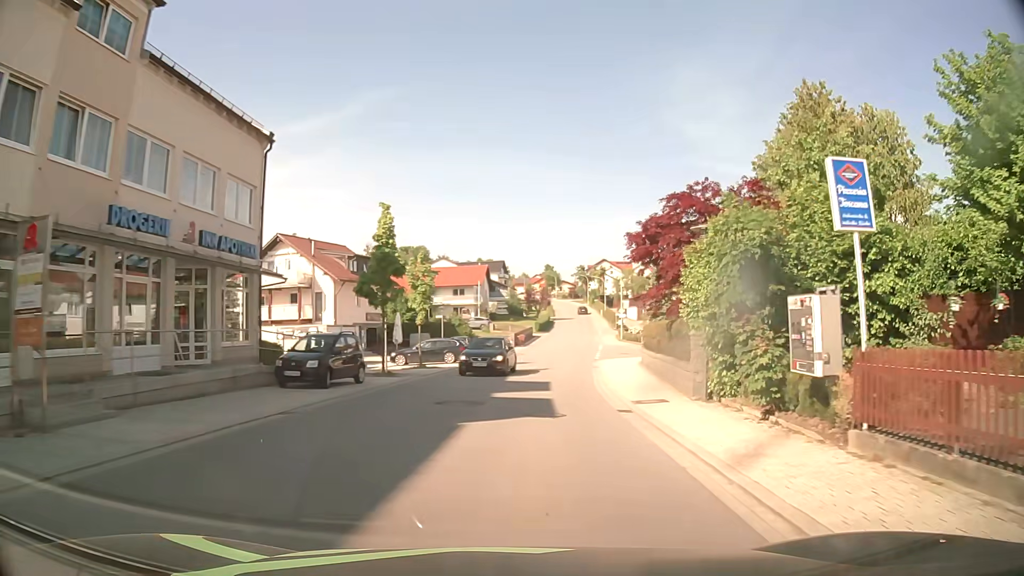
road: tertiary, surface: asphalt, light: Day
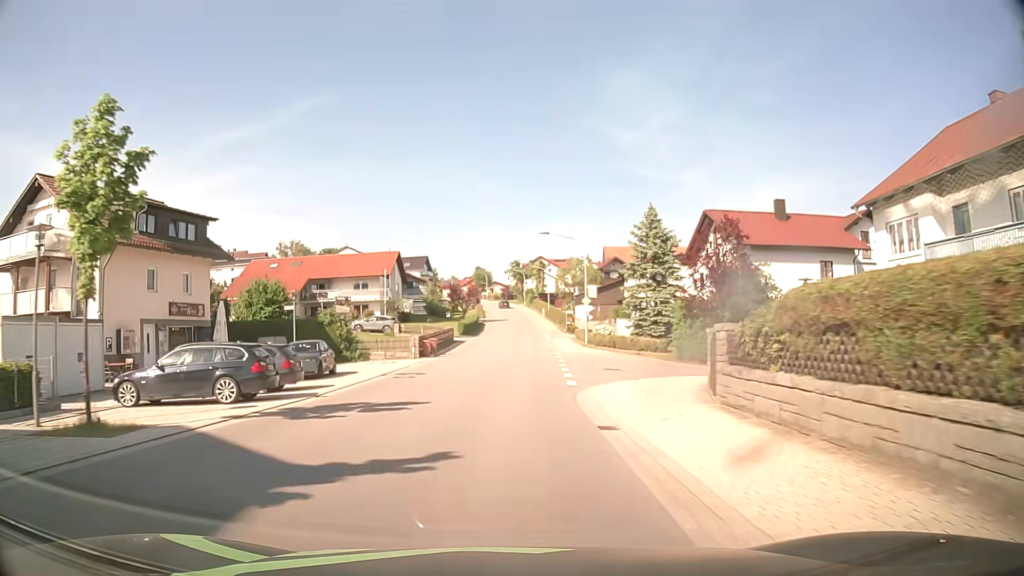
(+1.7, +22.6) m; +6°
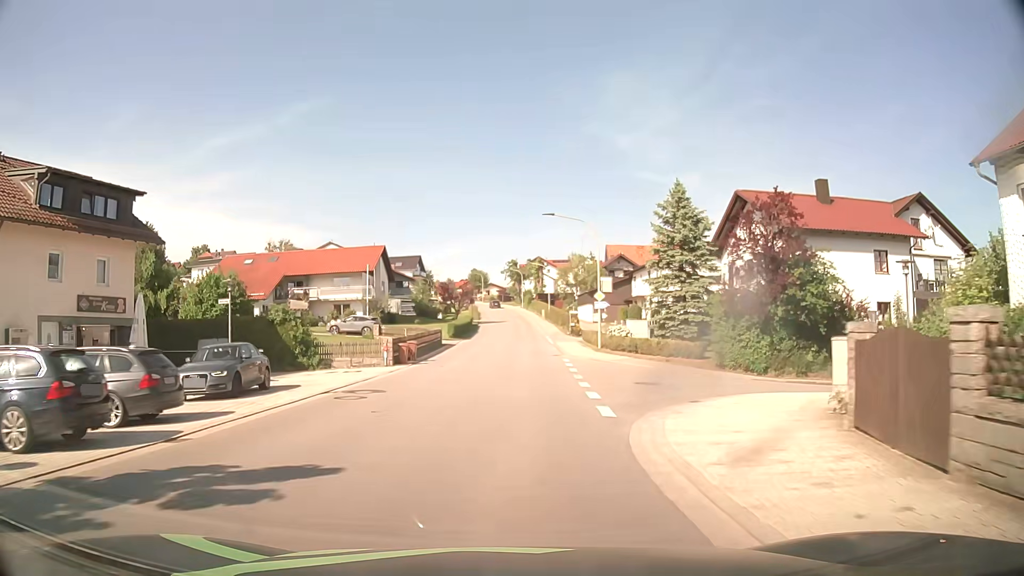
(+0.1, +7.6) m; +1°
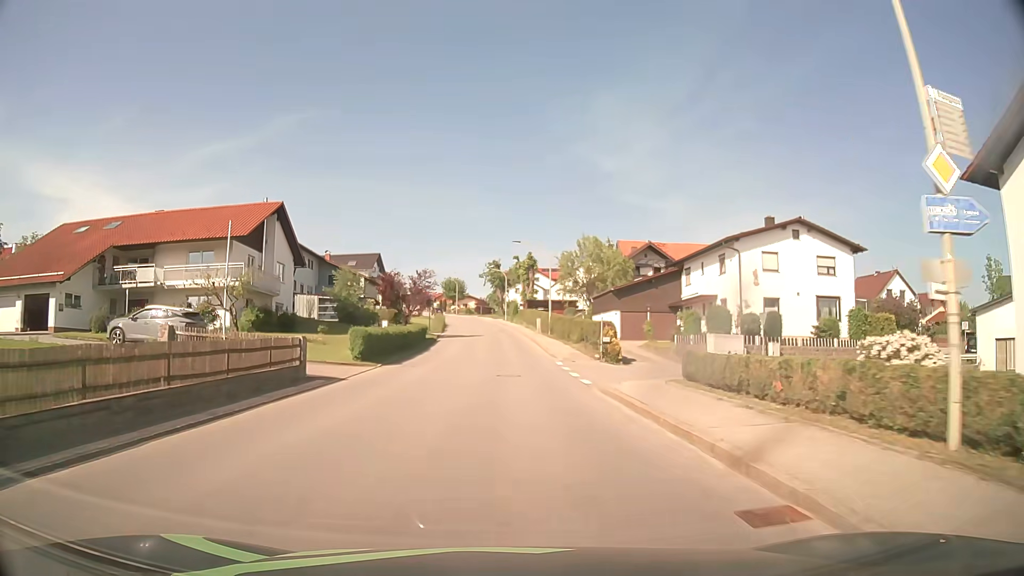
(+0.5, +30.1) m; +2°
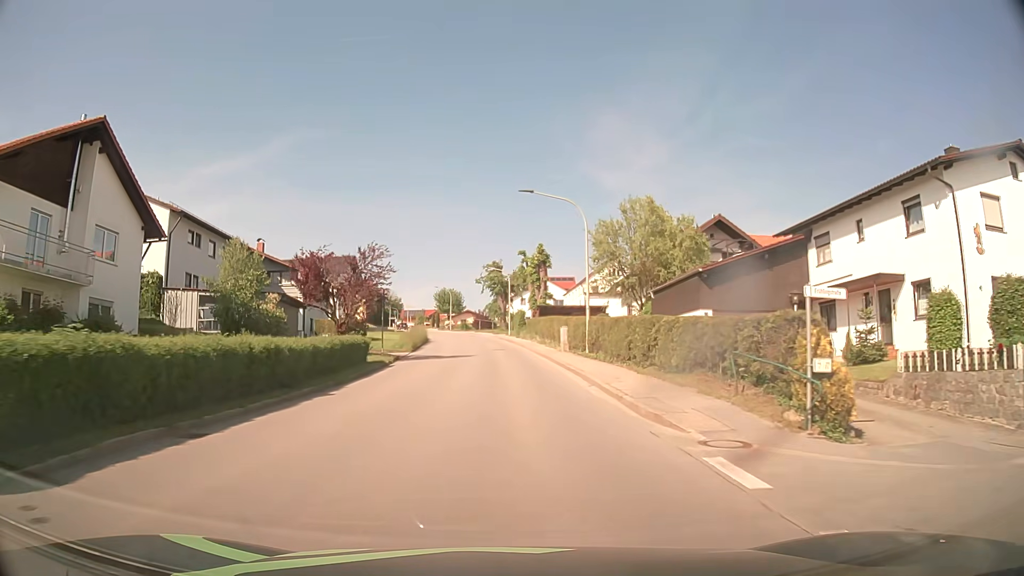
(+0.1, +22.2) m; 0°
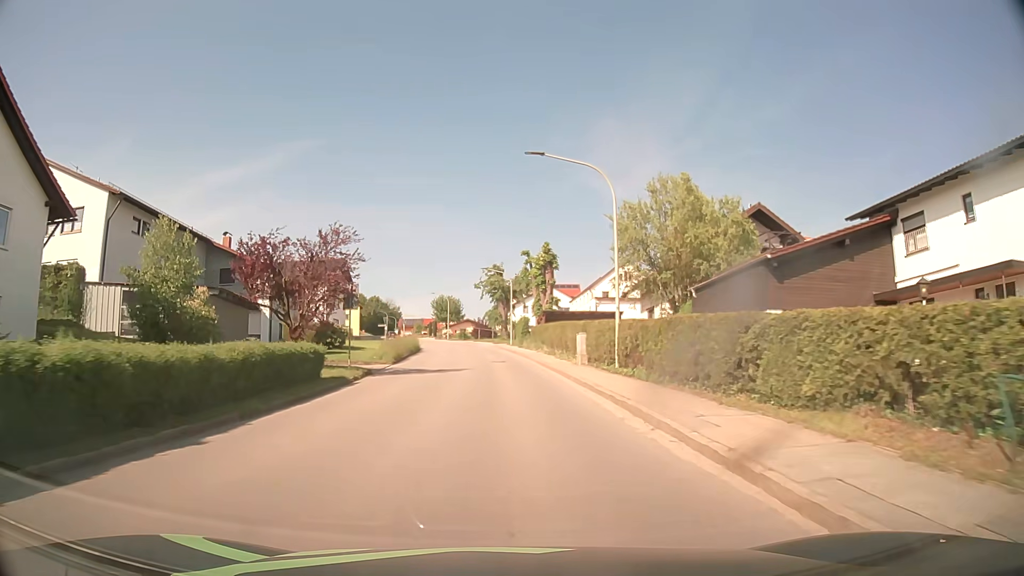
(0.0, +7.3) m; 0°
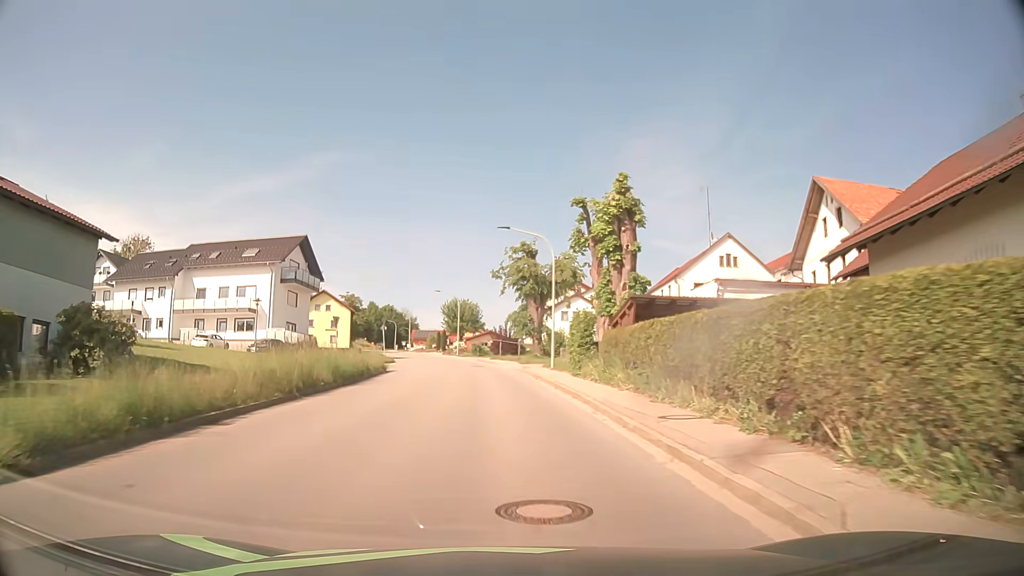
(-0.4, +29.1) m; -2°
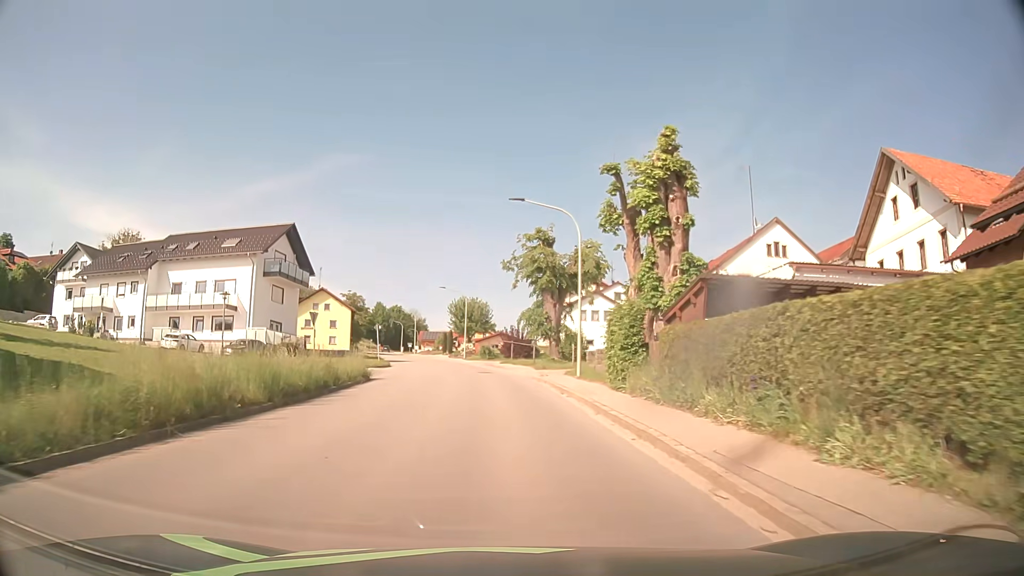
(-0.1, +7.3) m; -1°
(0, +10) (0, +20) (-1, +30) (-2, +40) (-4, +50) (-5, +60) (-8, +69) (-10, +79) (-13, +89) (-15, +98) m
